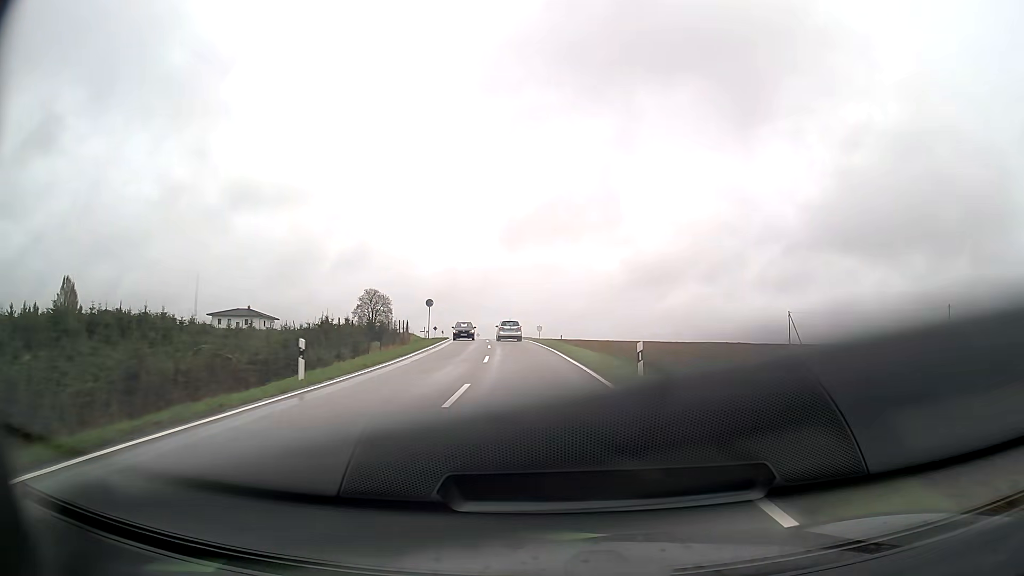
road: tertiary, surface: asphalt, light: Day
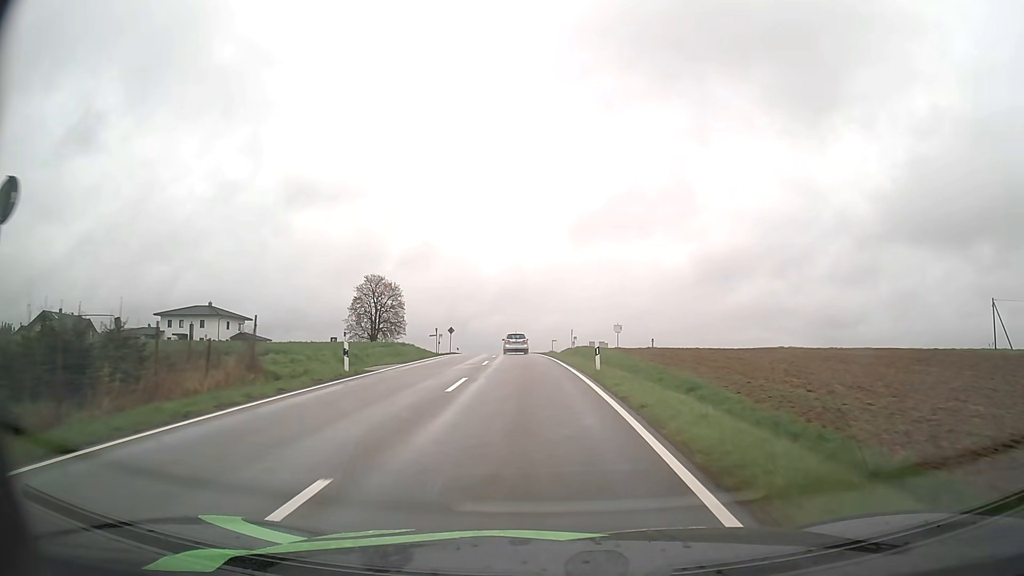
(-2.2, +46.2) m; -5°
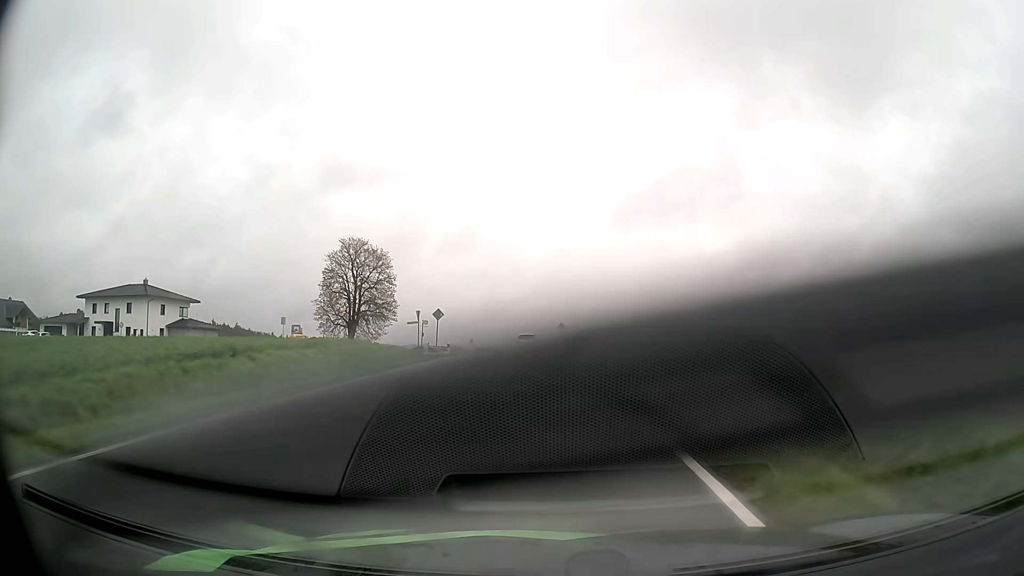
(-1.0, +31.5) m; -3°
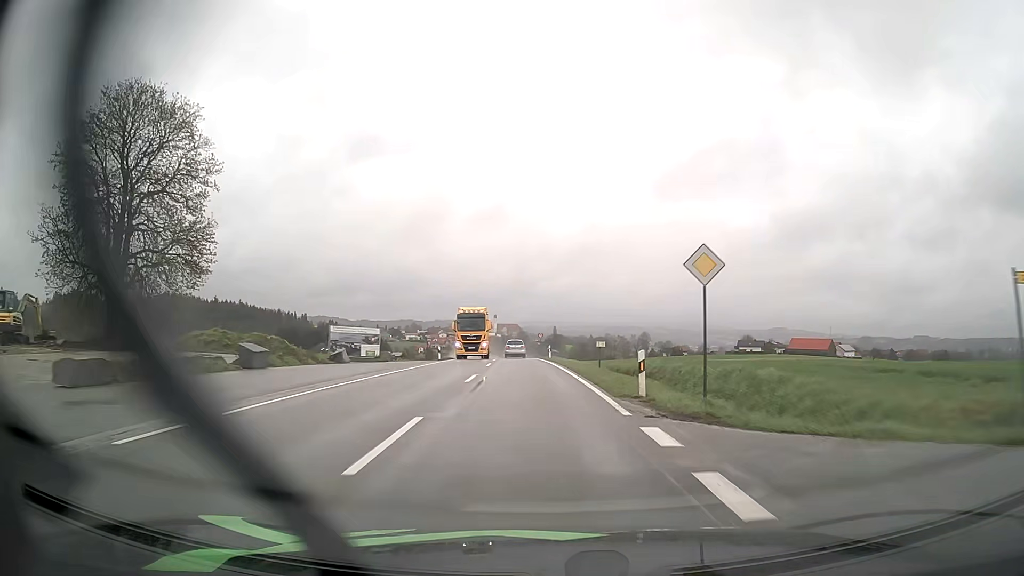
(-1.2, +50.6) m; -2°
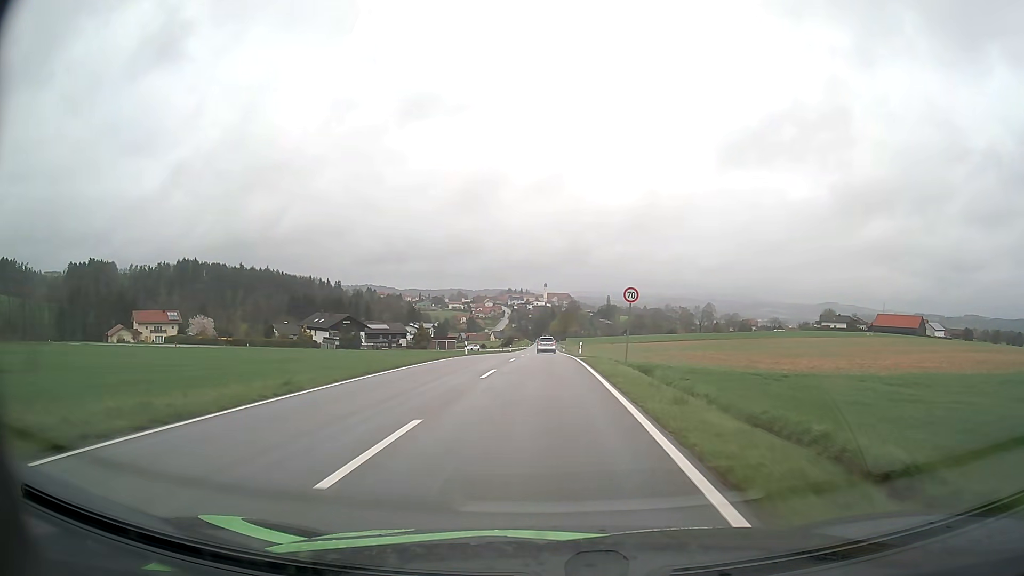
(-1.8, +50.2) m; -4°
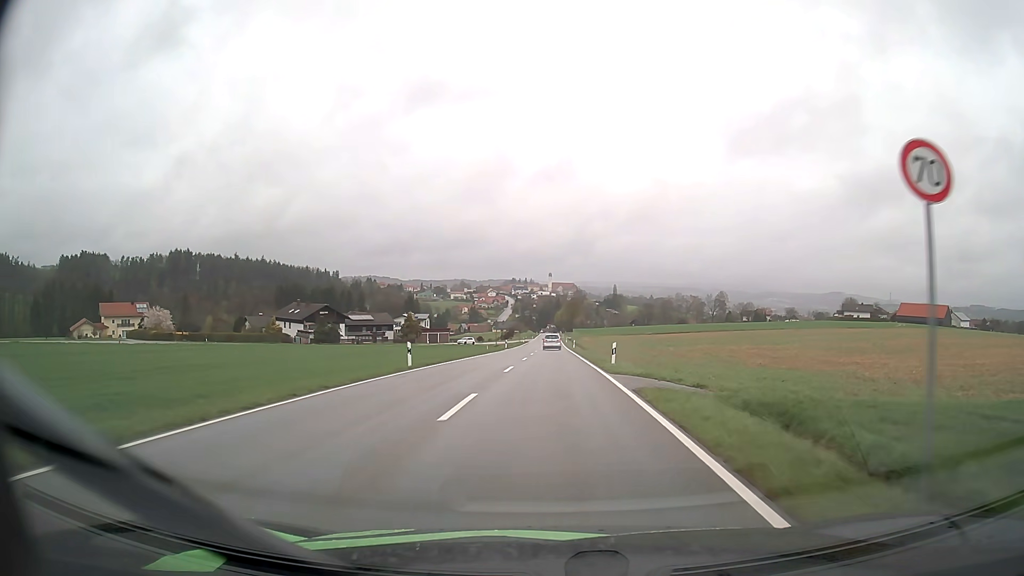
(-0.1, +20.6) m; 0°
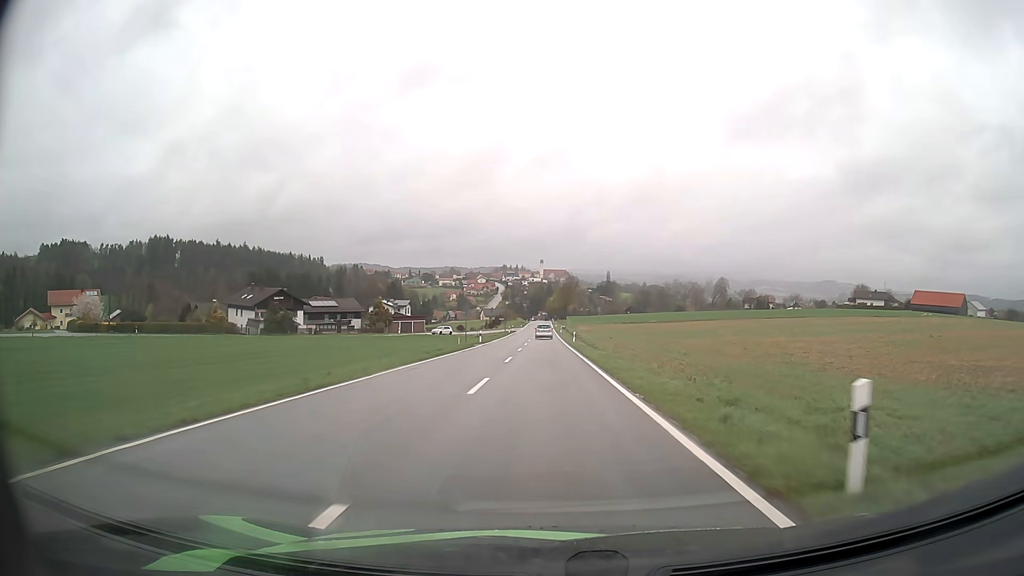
(+0.1, +21.2) m; +1°
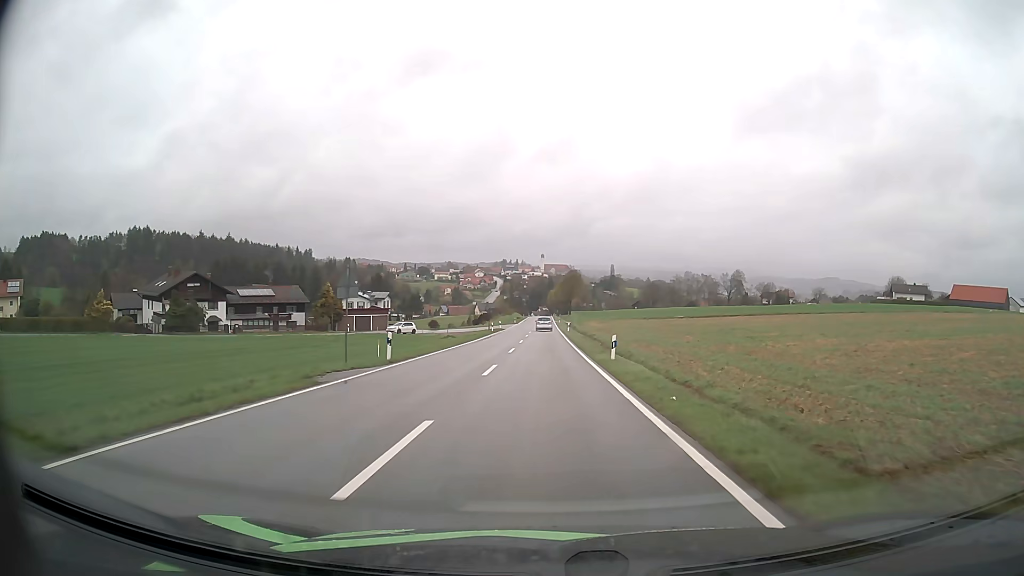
(0.0, +32.9) m; 0°
(0, +10) (0, +20) (0, +30) (0, +40) (0, +50) (0, +60) (0, +70) (0, +80) (0, +90) (0, +100) m
